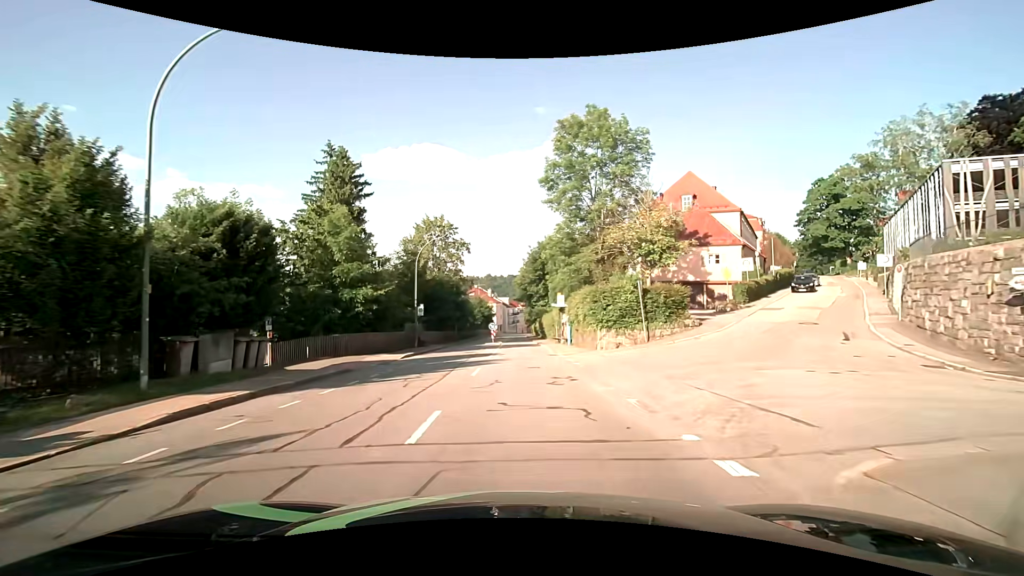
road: tertiary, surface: asphalt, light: Day
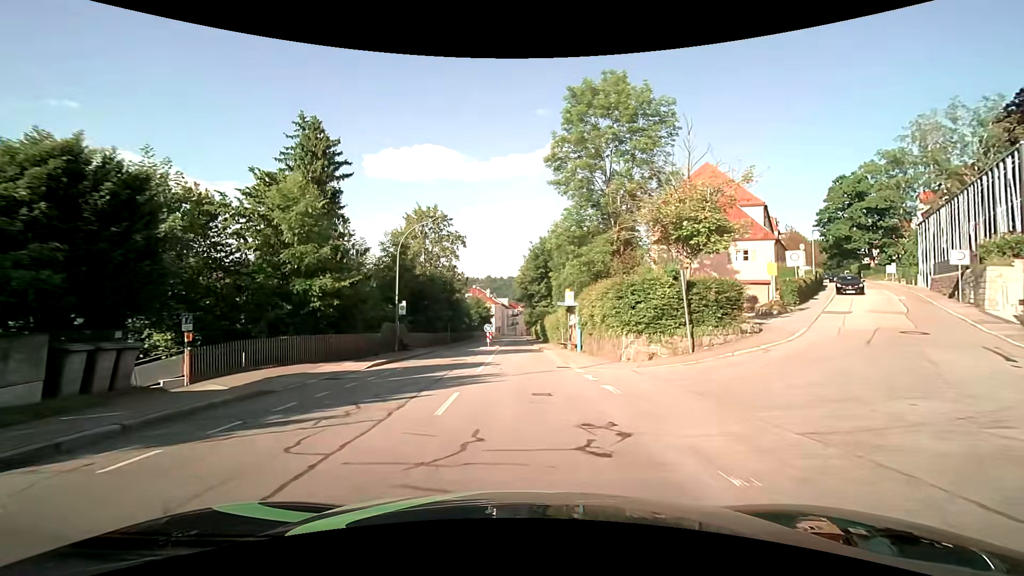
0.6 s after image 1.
(0.0, +6.1) m; -1°
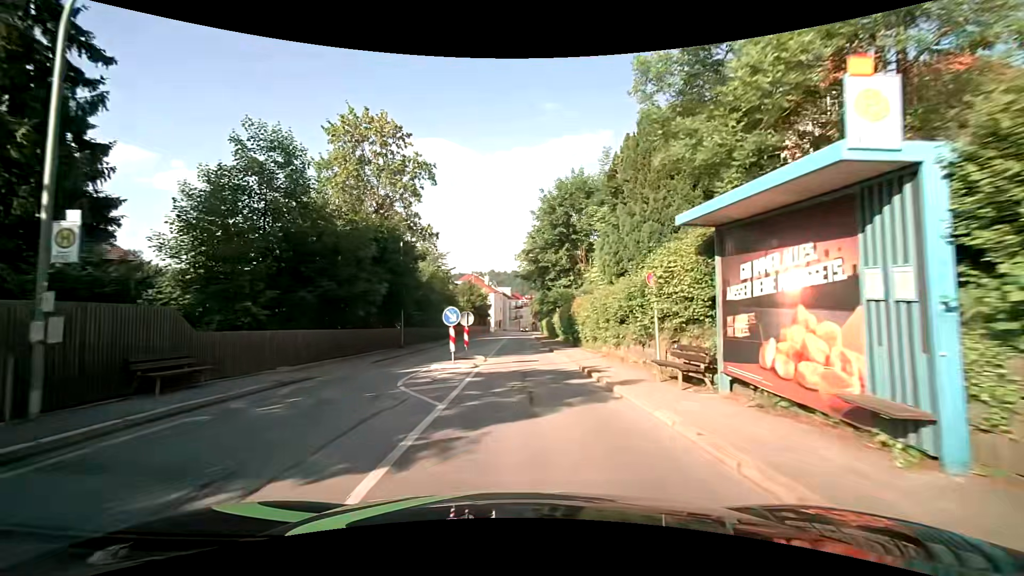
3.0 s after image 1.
(+0.2, +24.8) m; 0°
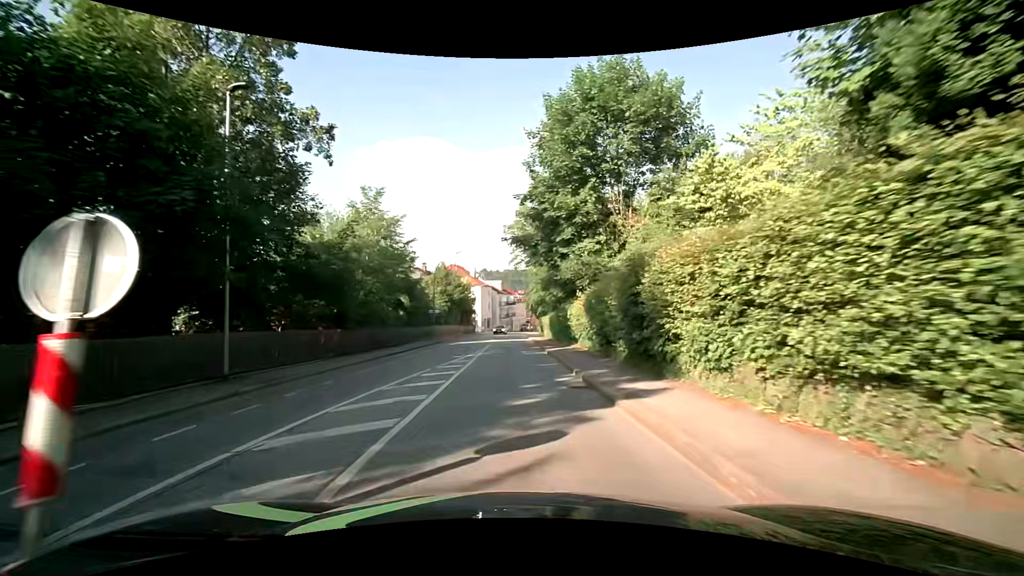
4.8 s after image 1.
(+0.1, +18.9) m; 0°
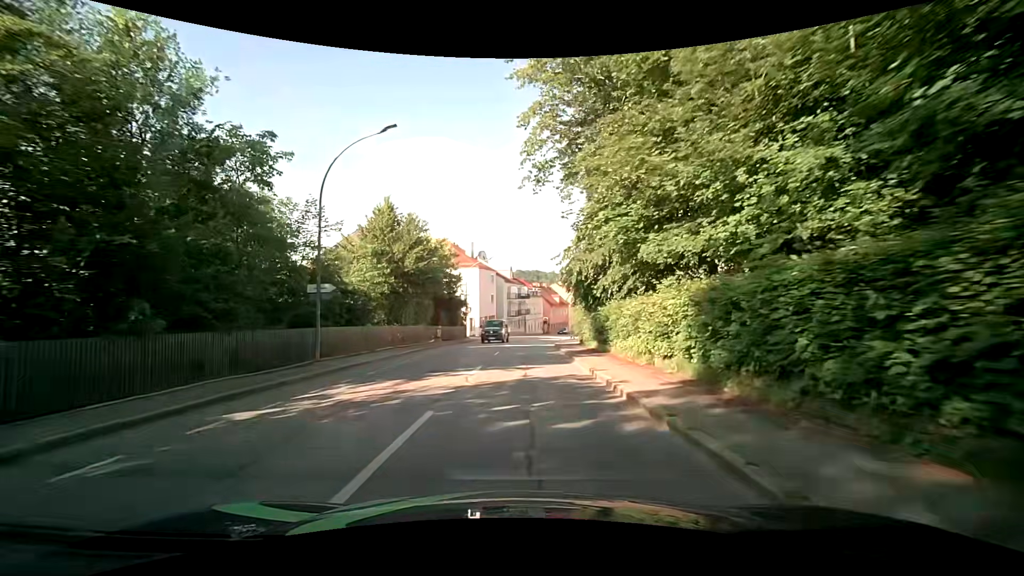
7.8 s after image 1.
(-0.3, +31.9) m; 0°
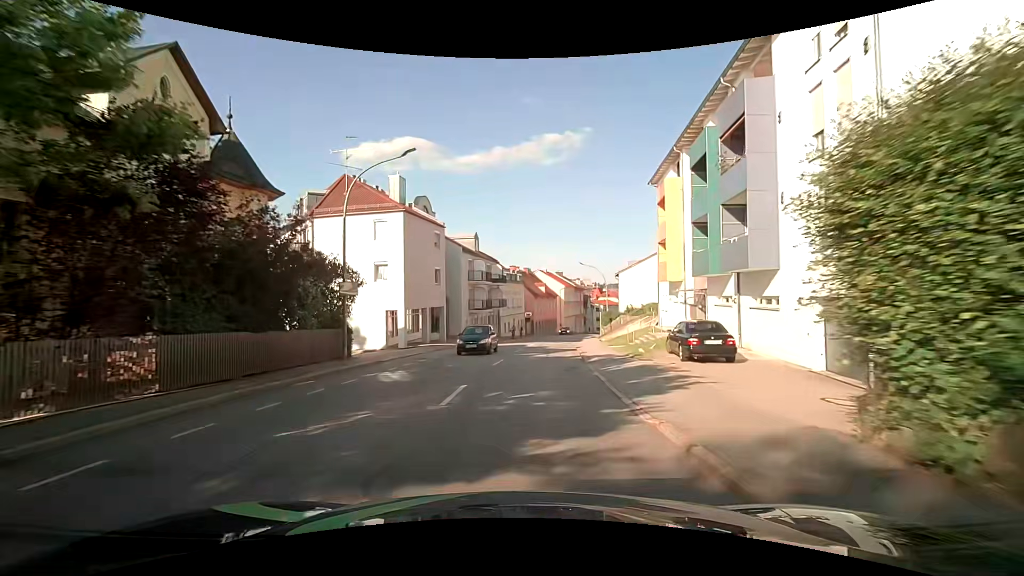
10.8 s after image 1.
(+0.3, +32.0) m; +3°
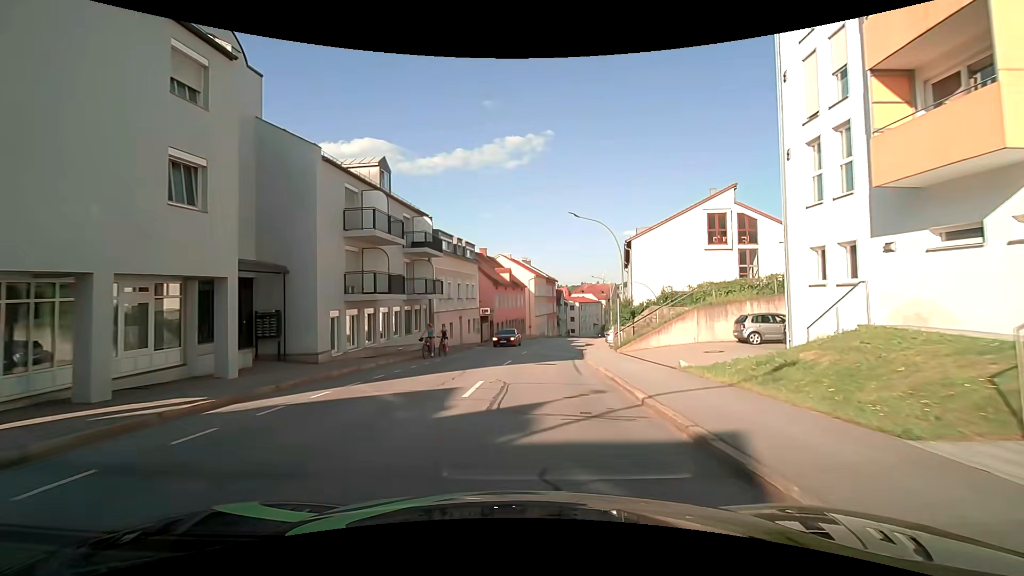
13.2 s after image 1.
(+0.8, +25.8) m; +4°
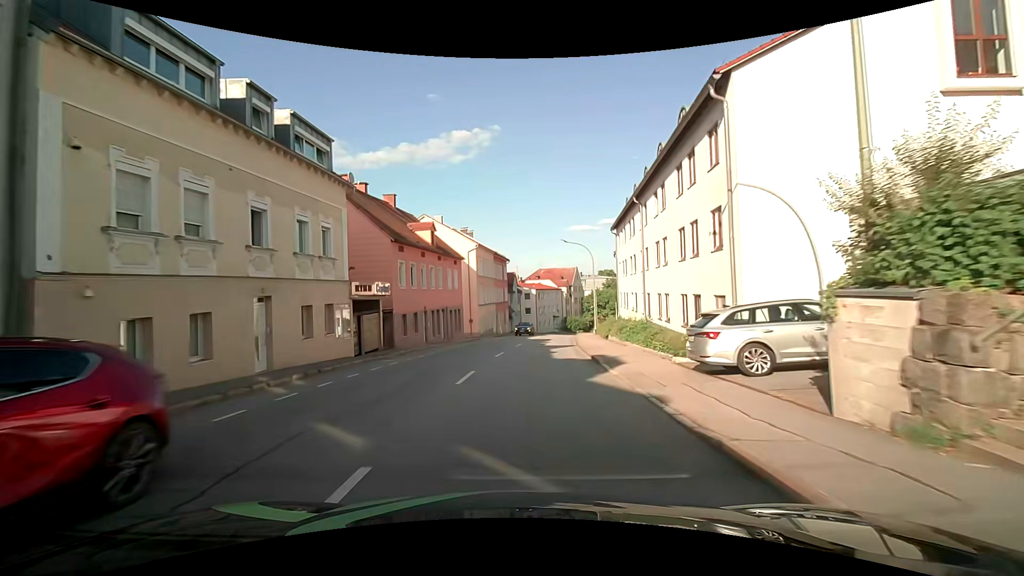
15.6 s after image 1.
(+1.2, +26.0) m; +5°
(0, +10) (+1, +20) (+1, +30) (+2, +40) (+3, +50) (+4, +60) (+6, +70) (+8, +80) (+11, +89) (+16, +98) m
